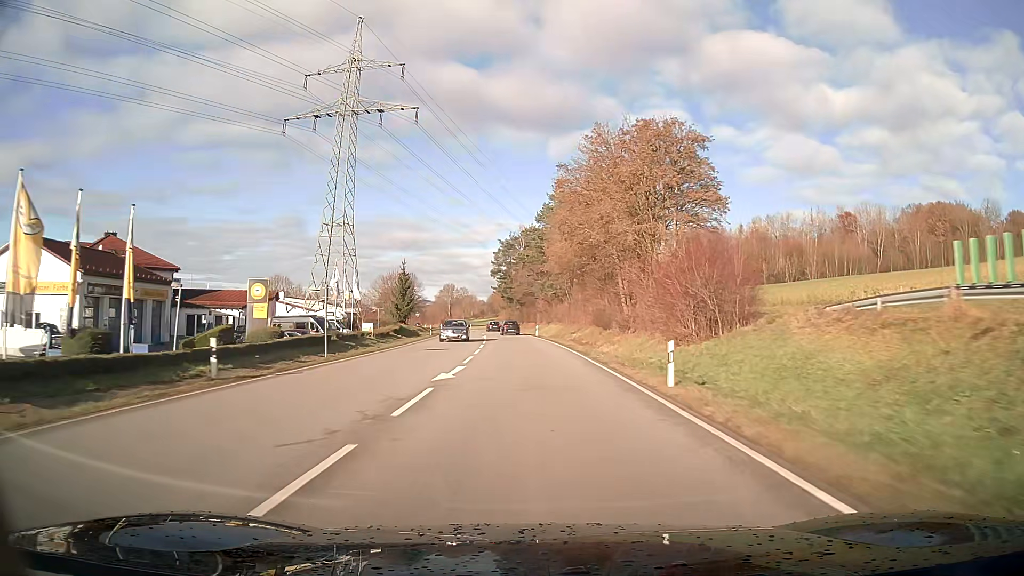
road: primary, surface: asphalt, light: Day
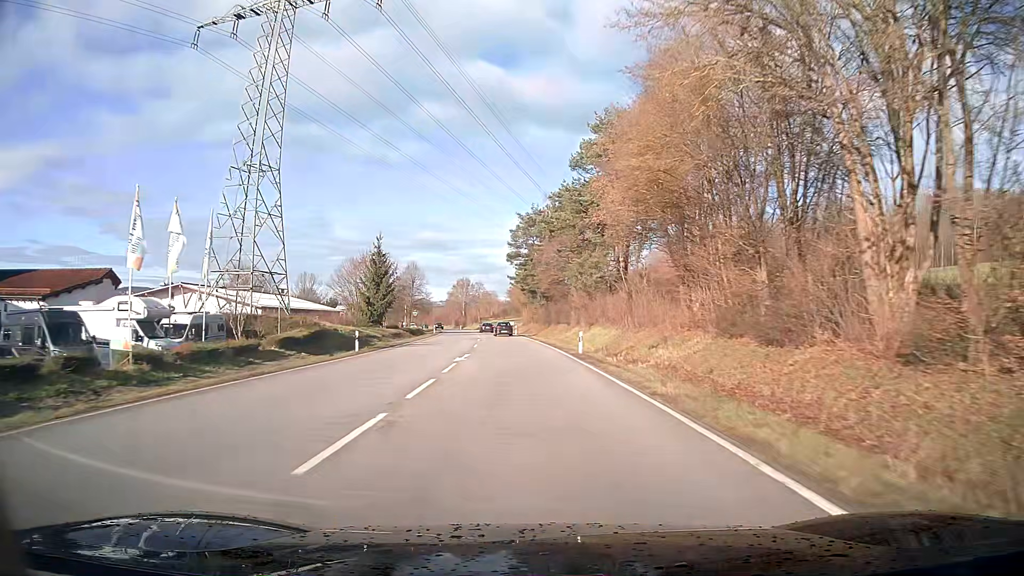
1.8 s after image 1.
(-0.6, +33.9) m; -2°
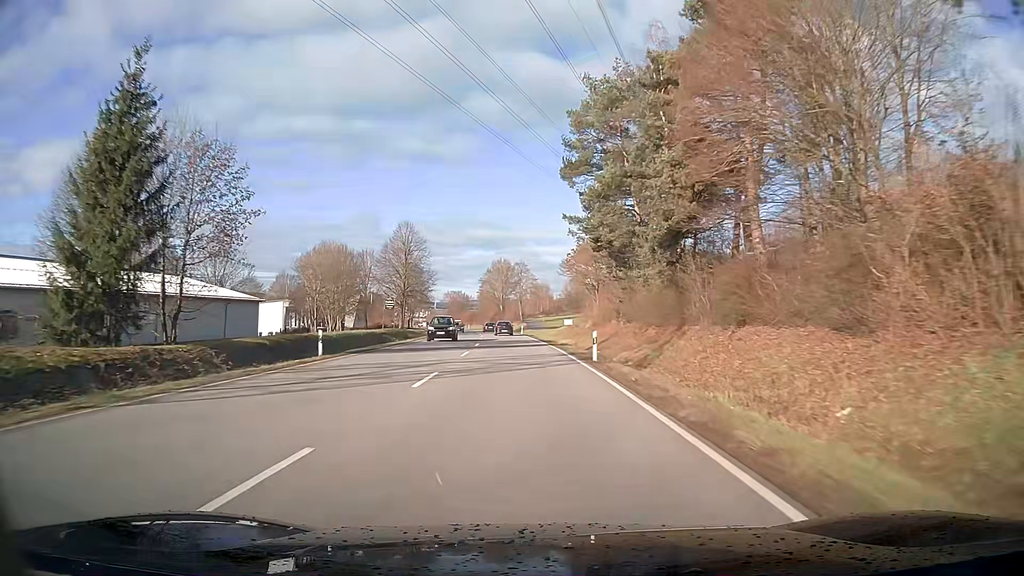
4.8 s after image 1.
(-2.3, +57.8) m; -5°
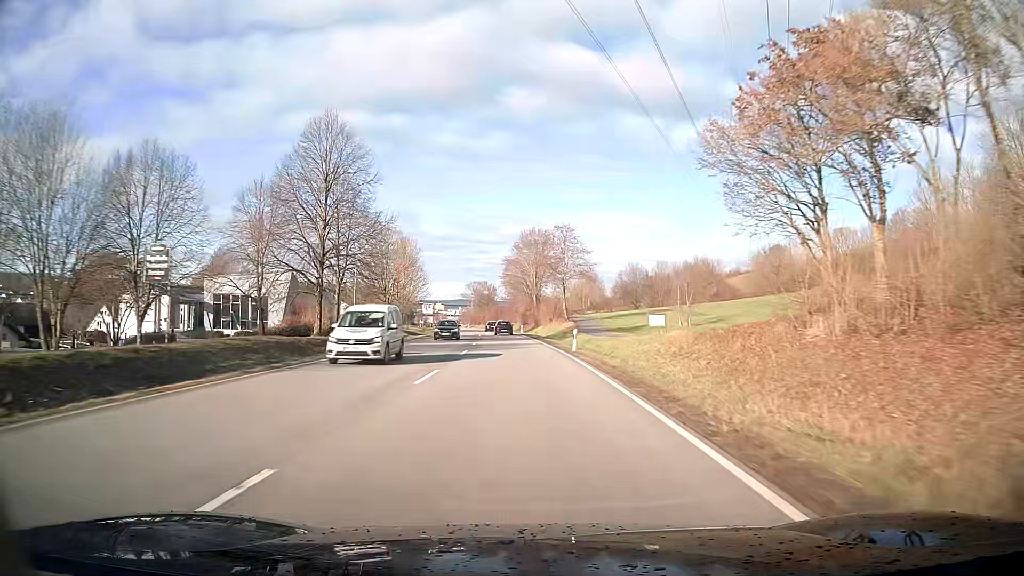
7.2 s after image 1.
(-1.4, +47.5) m; -4°
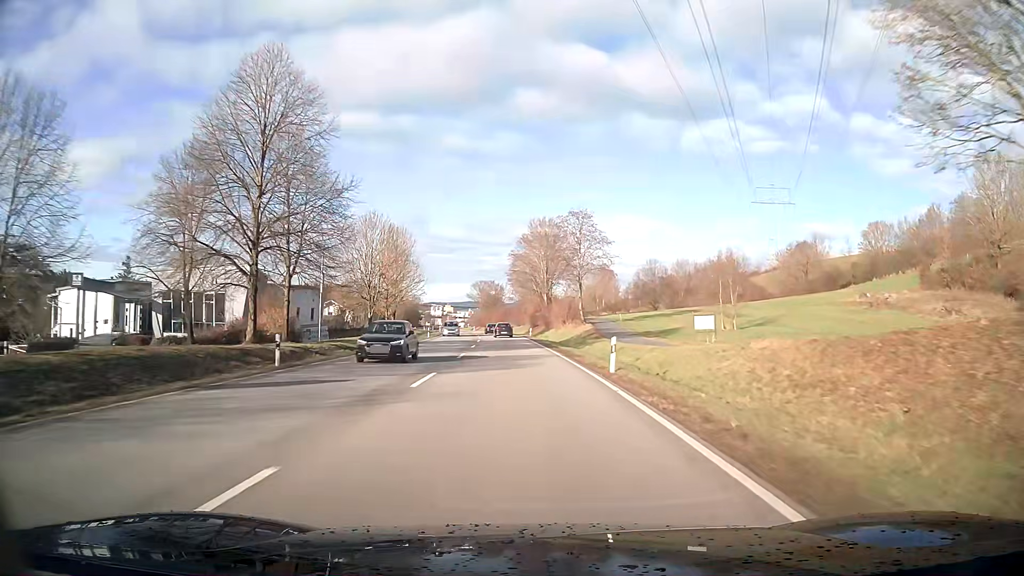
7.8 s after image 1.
(-0.1, +12.1) m; -1°
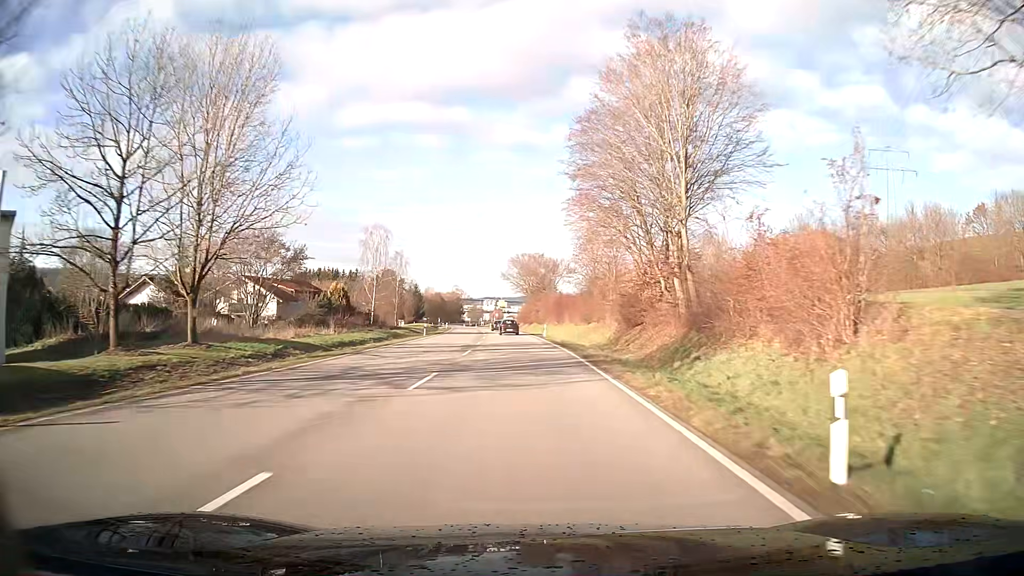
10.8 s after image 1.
(-2.3, +61.2) m; -4°
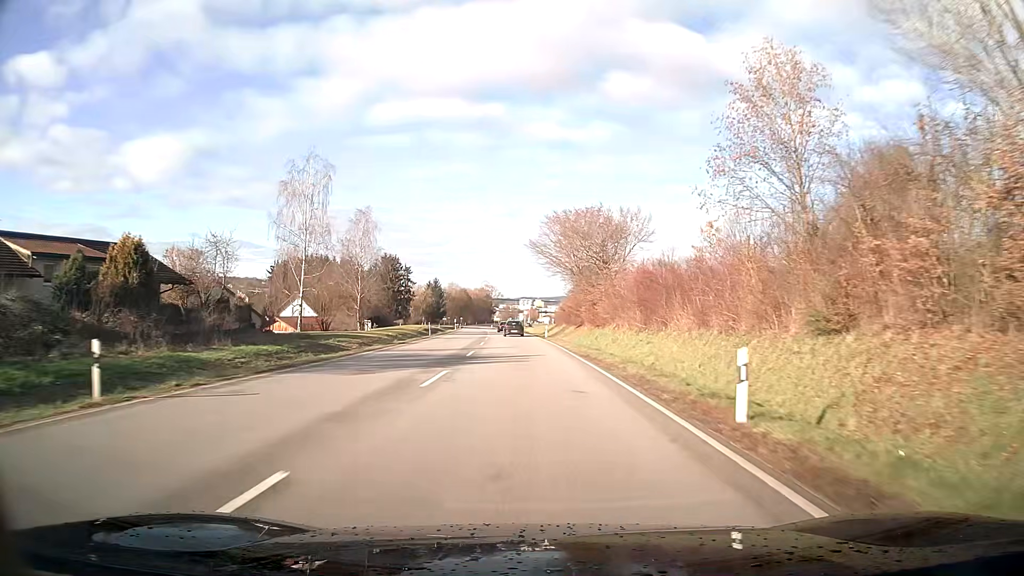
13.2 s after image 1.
(-1.3, +47.0) m; -3°
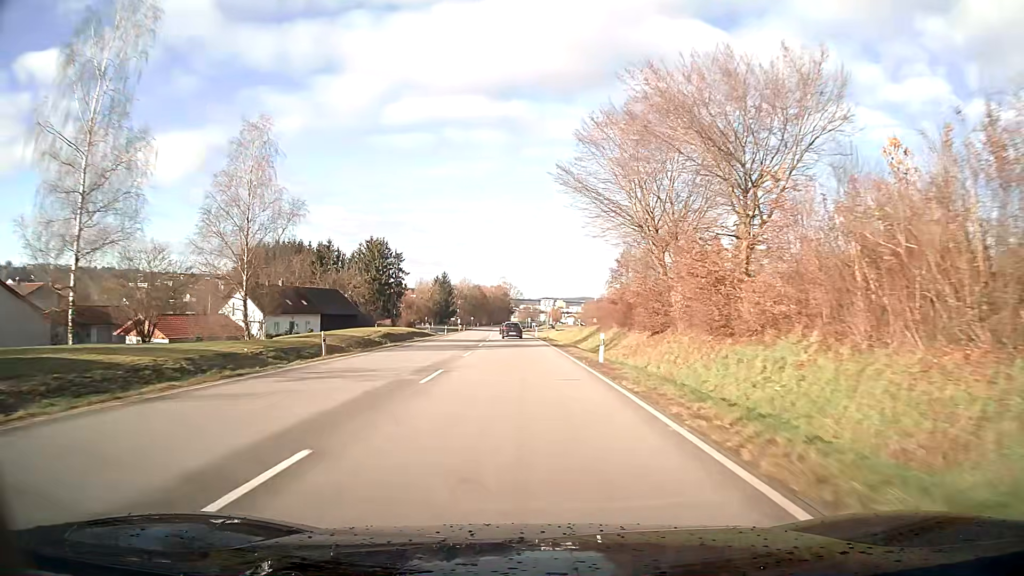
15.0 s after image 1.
(-0.6, +35.0) m; -2°
